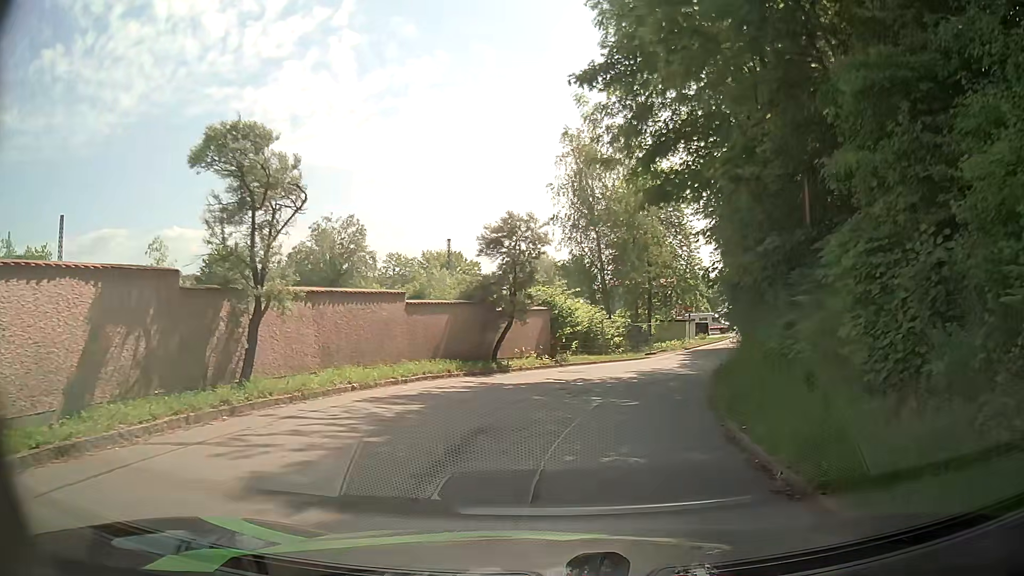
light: Day
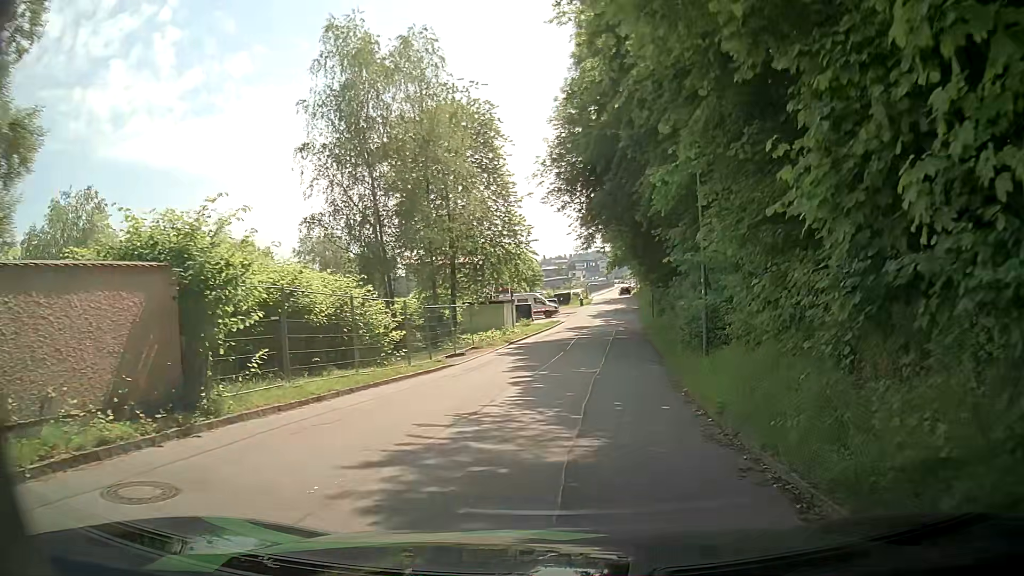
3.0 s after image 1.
(+2.2, +17.0) m; +15°
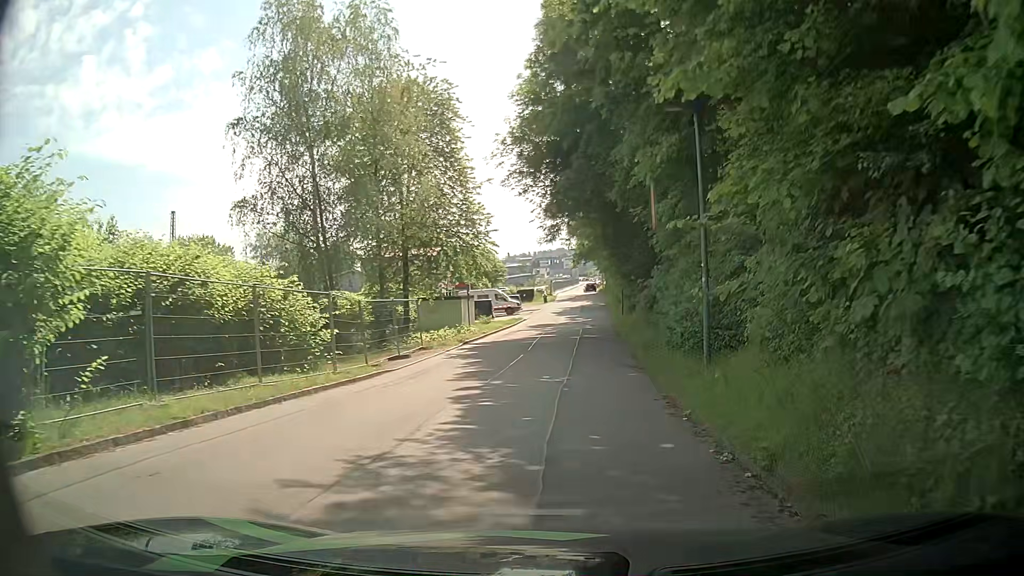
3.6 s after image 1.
(+0.1, +3.6) m; +3°
